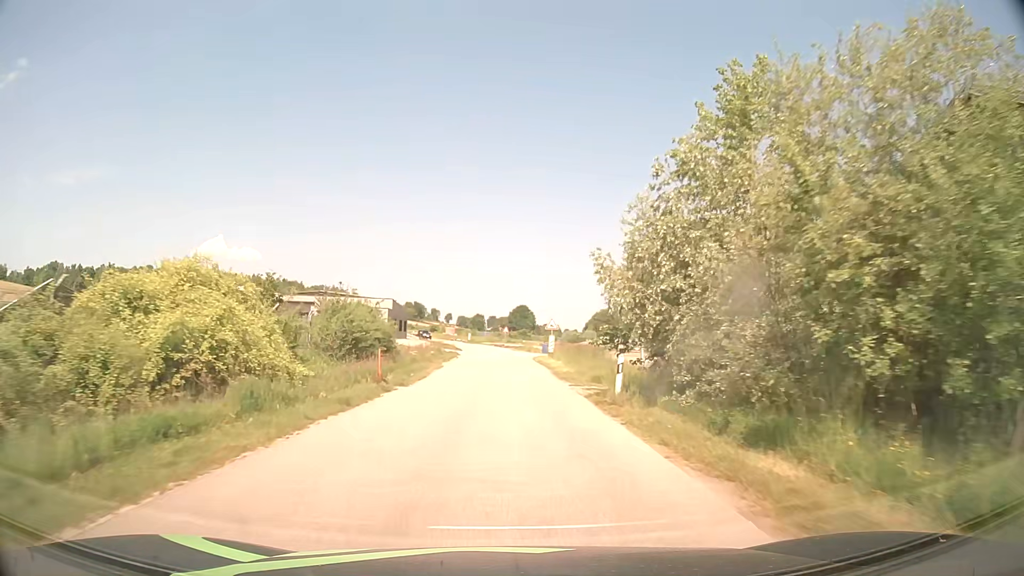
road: tertiary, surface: asphalt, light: Day
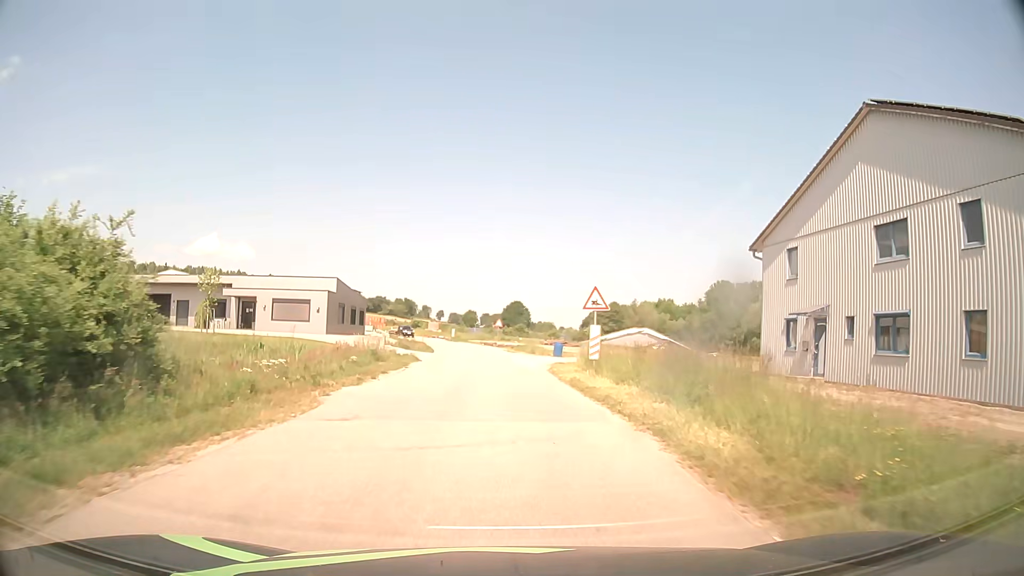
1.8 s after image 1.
(+0.2, +22.9) m; +1°
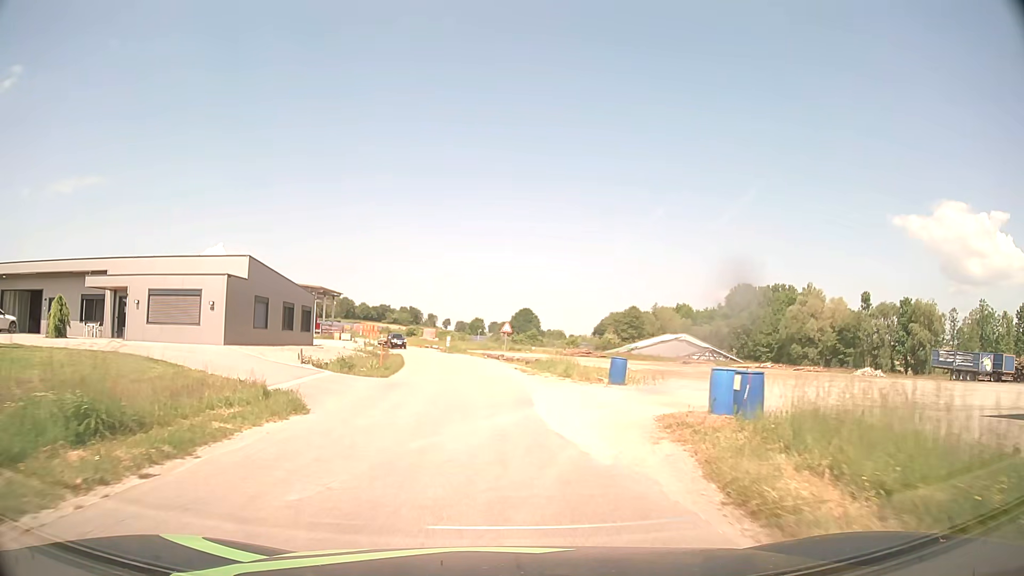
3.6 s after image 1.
(-0.1, +20.4) m; -1°
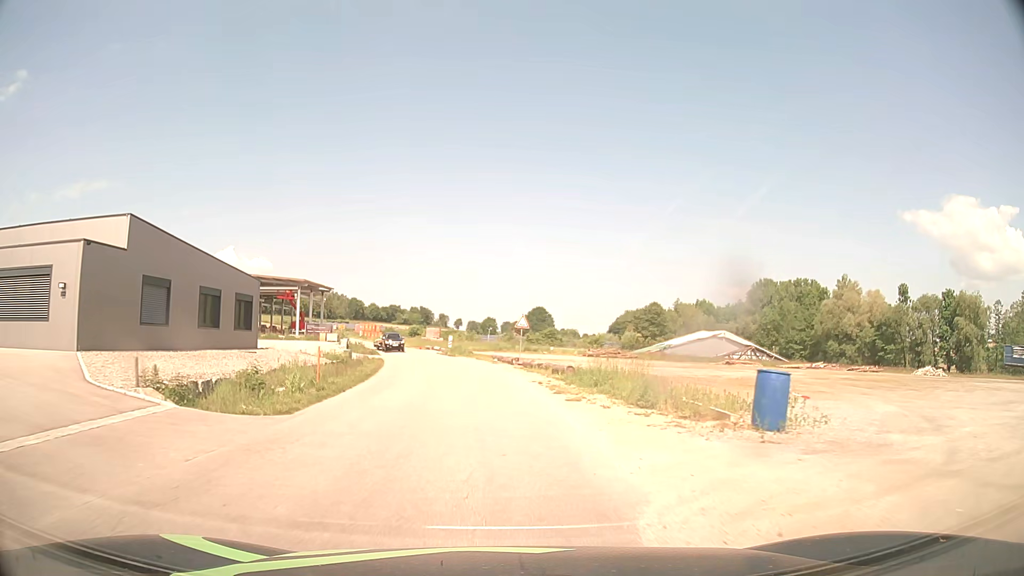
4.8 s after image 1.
(0.0, +12.8) m; 0°
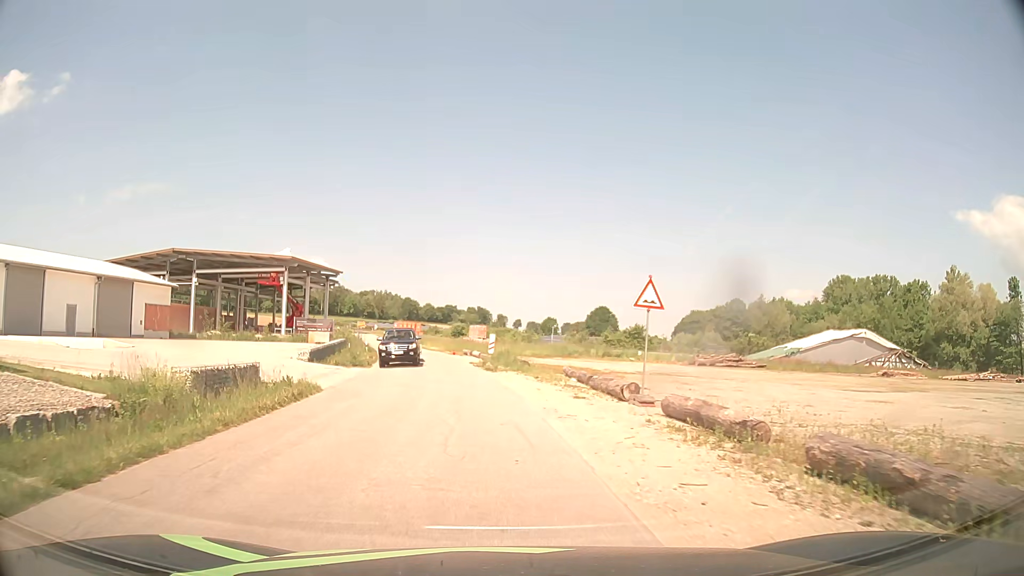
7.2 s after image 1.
(-0.9, +23.5) m; -5°
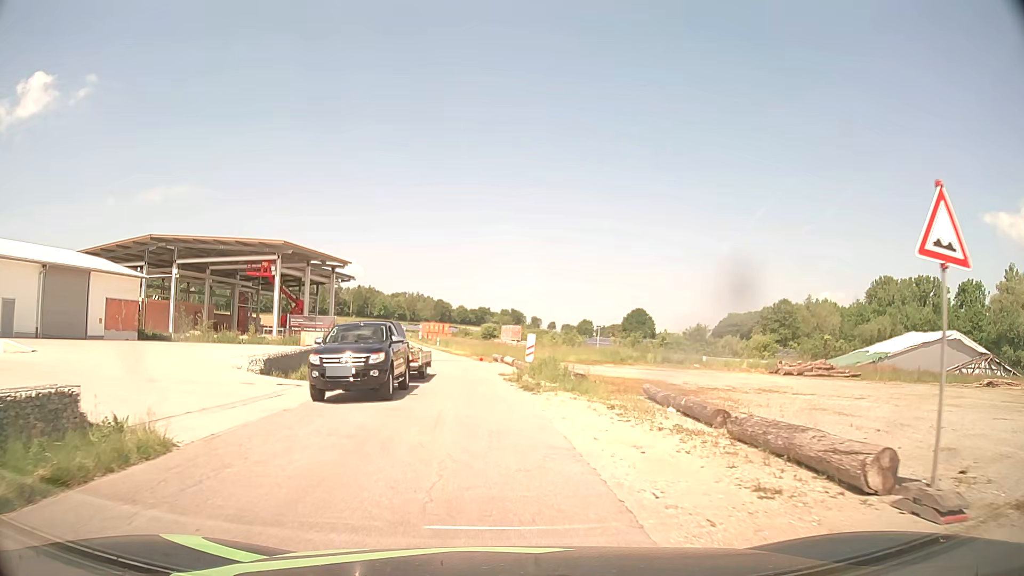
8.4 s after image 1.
(-0.3, +10.3) m; -3°
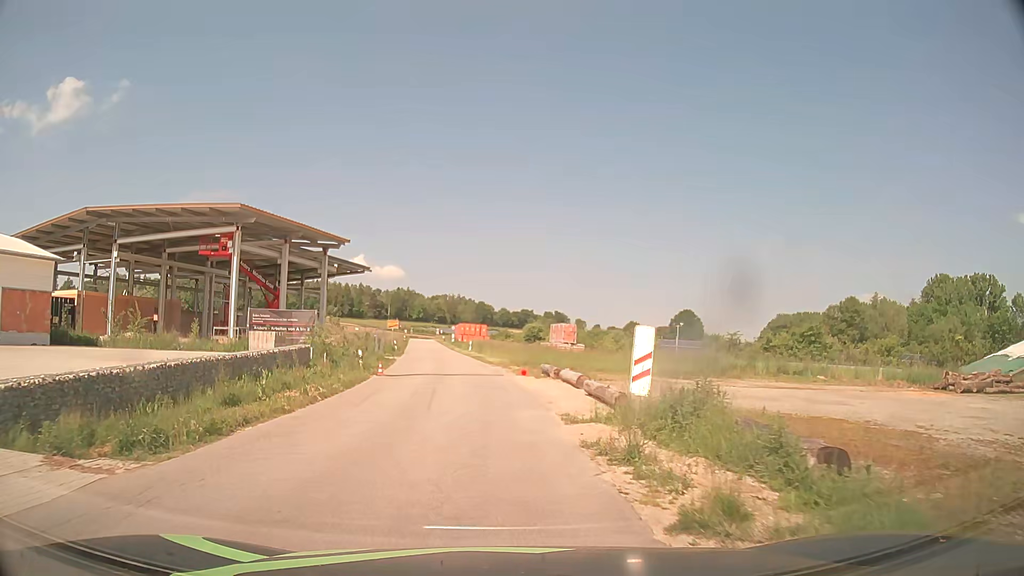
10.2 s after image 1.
(-0.4, +14.5) m; -4°
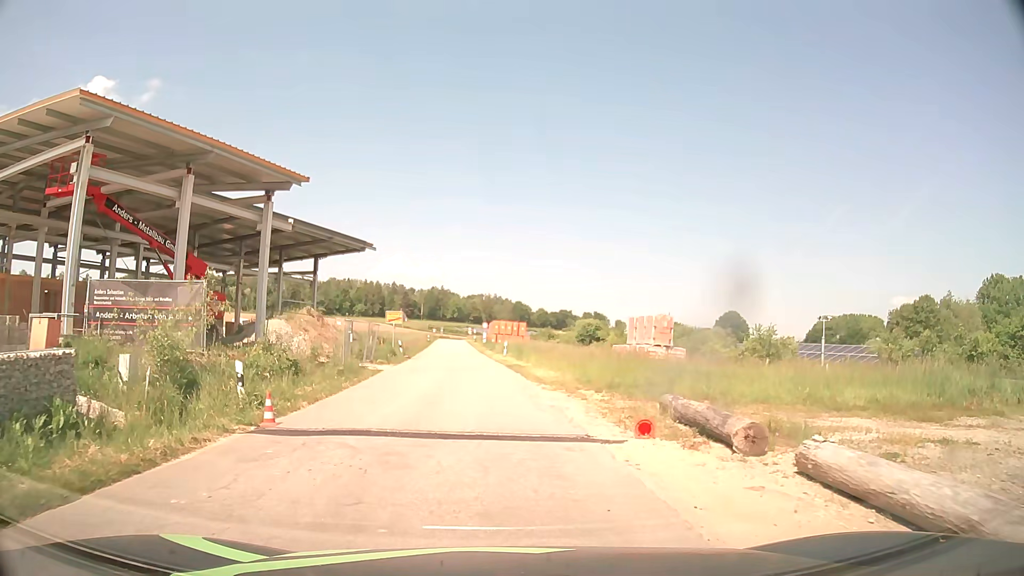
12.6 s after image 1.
(-0.7, +16.7) m; -3°
